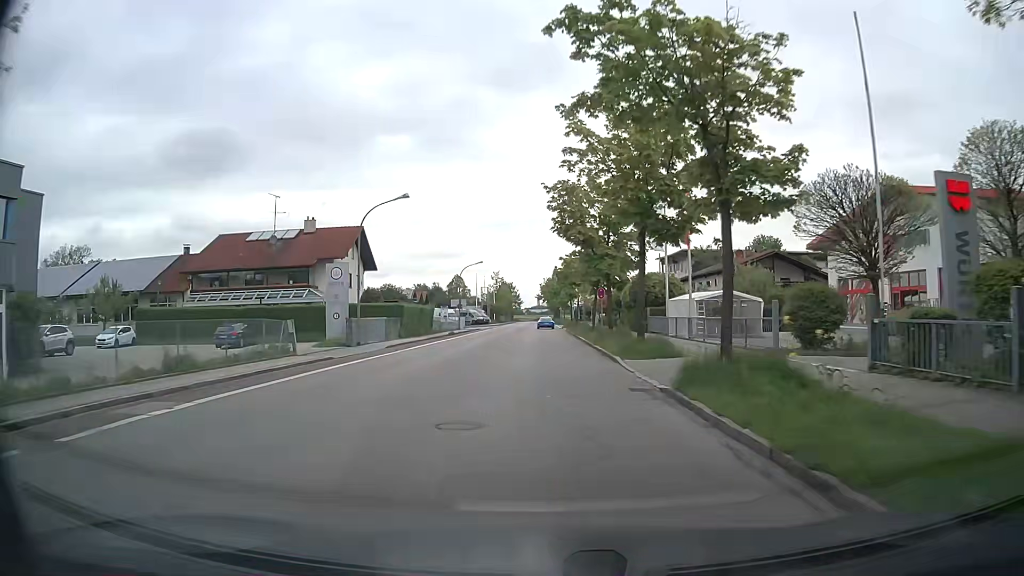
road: tertiary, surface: asphalt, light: Day
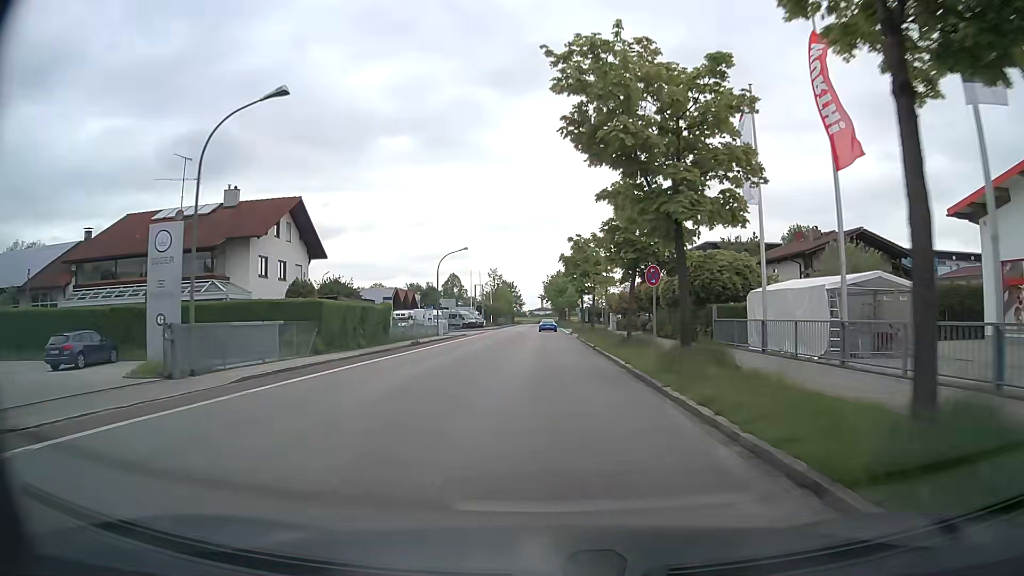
(+0.1, +16.7) m; 0°
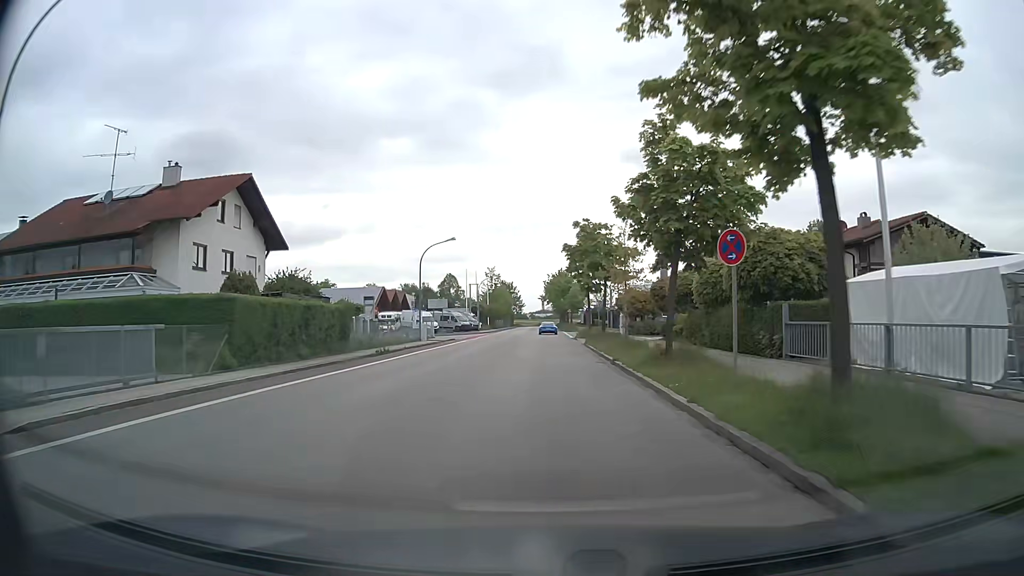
(0.0, +8.3) m; 0°
